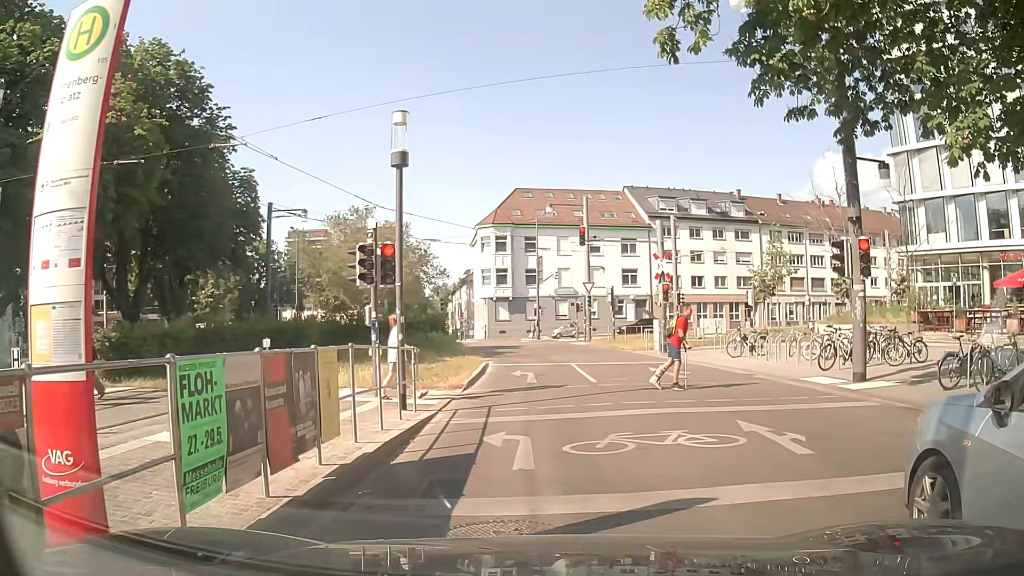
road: residential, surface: asphalt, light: Day
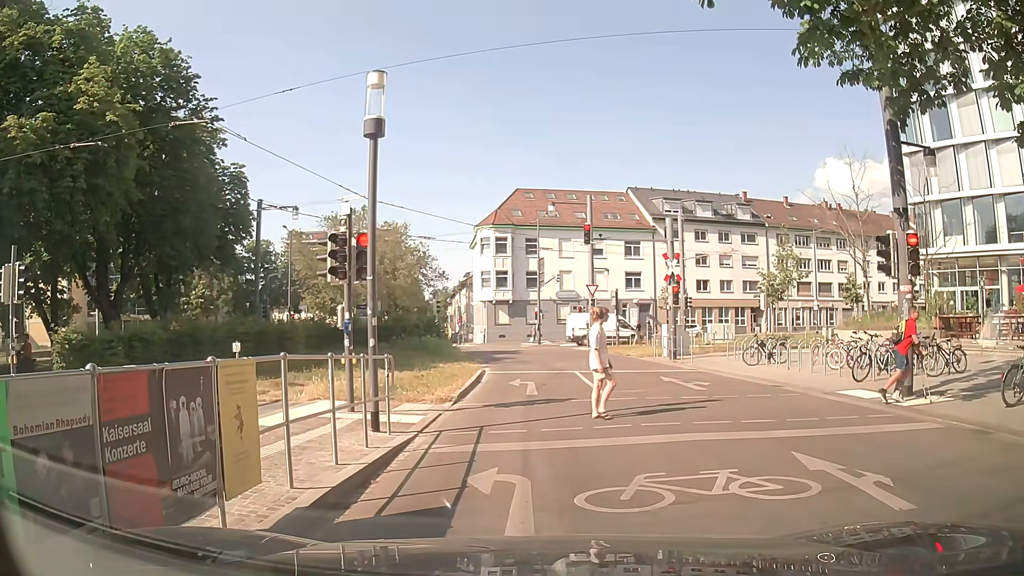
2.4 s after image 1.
(0.0, +1.9) m; +1°
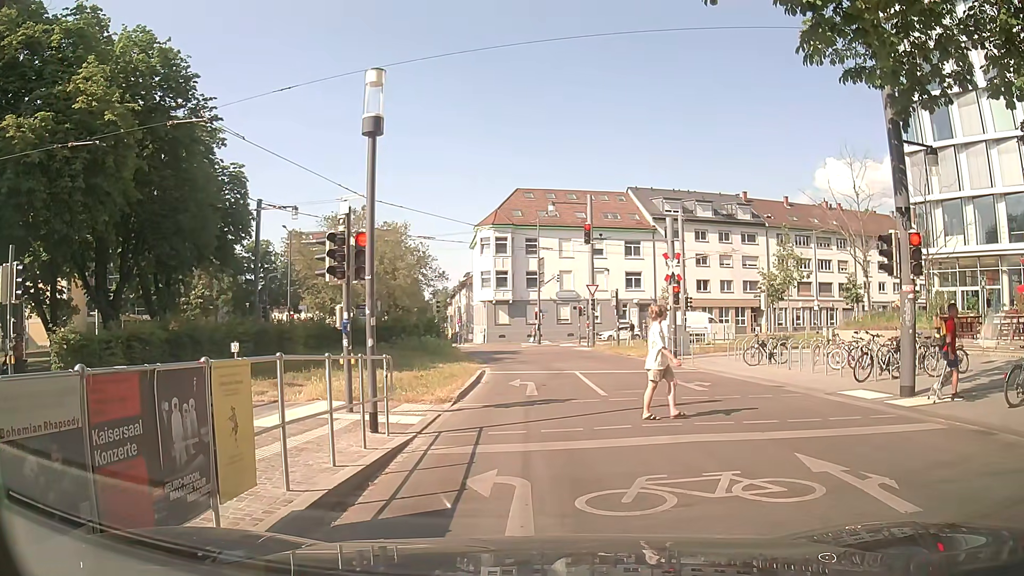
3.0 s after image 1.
(0.0, +0.1) m; 0°
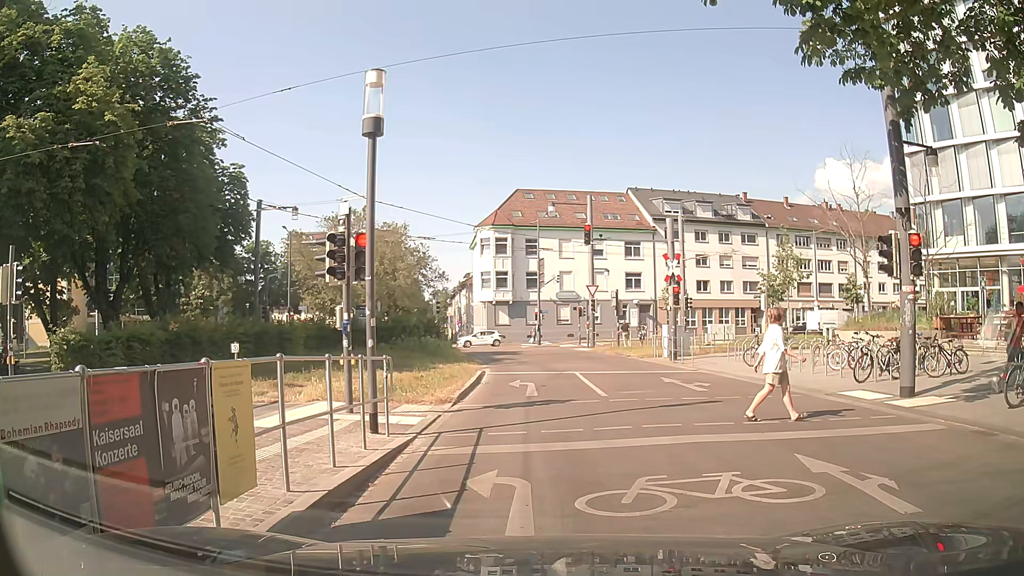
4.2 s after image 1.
(0.0, +0.1) m; 0°
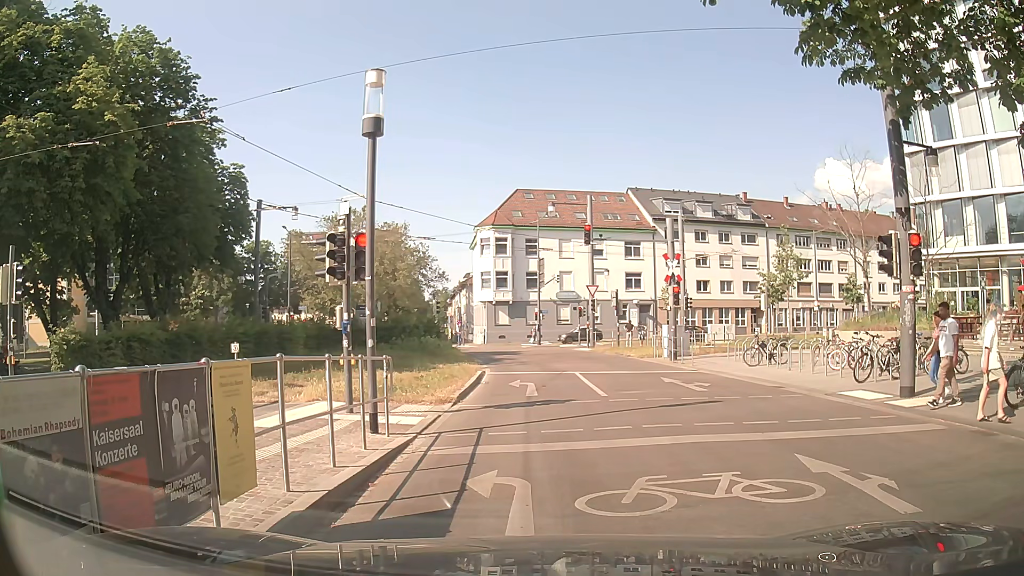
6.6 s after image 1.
(0.0, 0.0) m; 0°
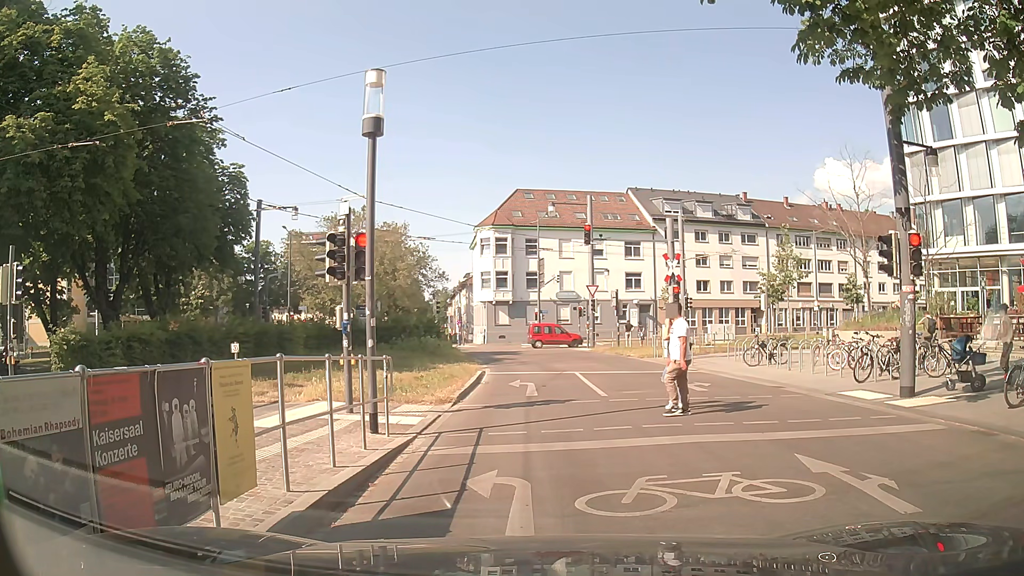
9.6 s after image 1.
(0.0, 0.0) m; 0°
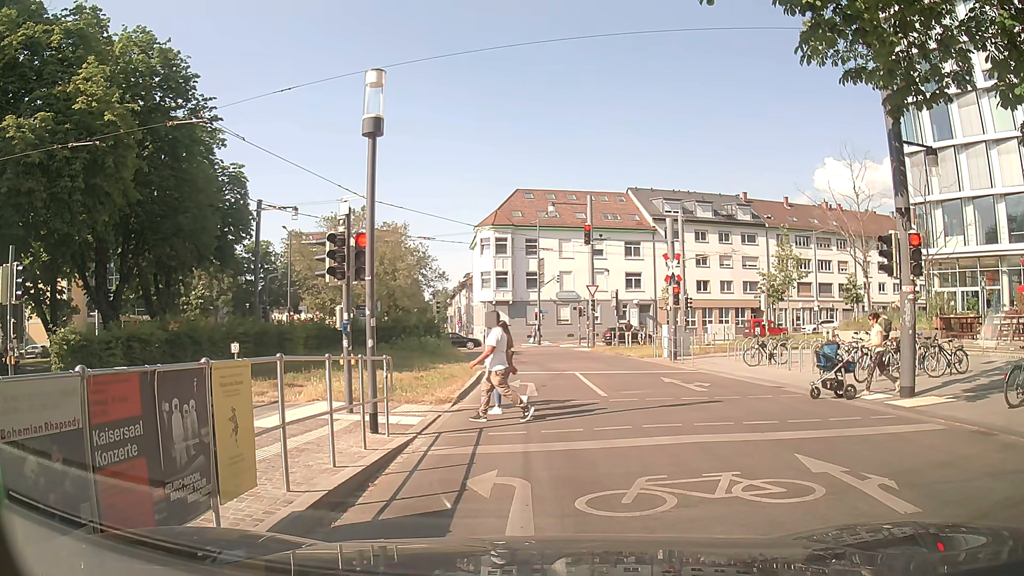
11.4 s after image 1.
(0.0, 0.0) m; 0°
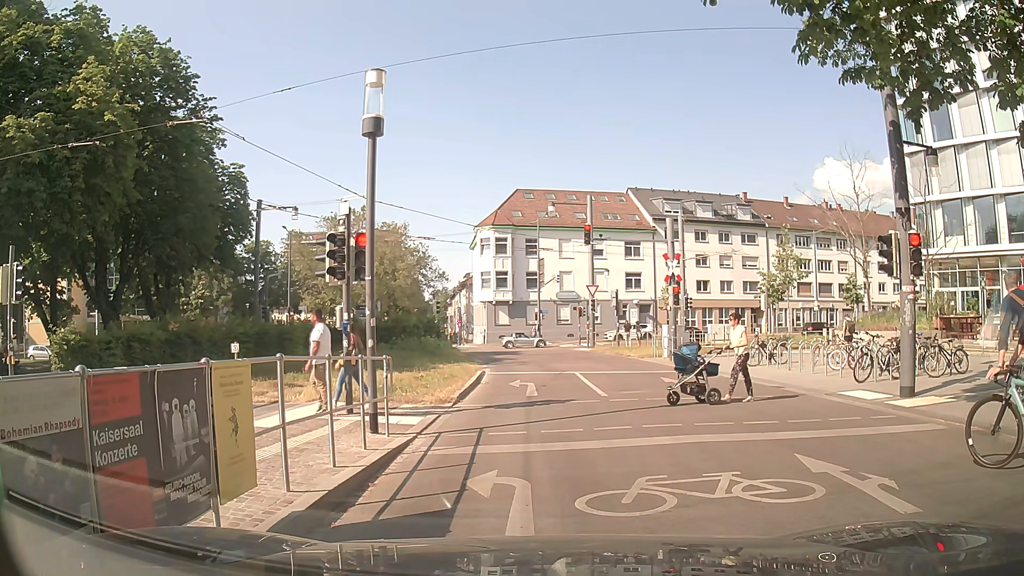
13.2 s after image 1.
(0.0, 0.0) m; 0°
